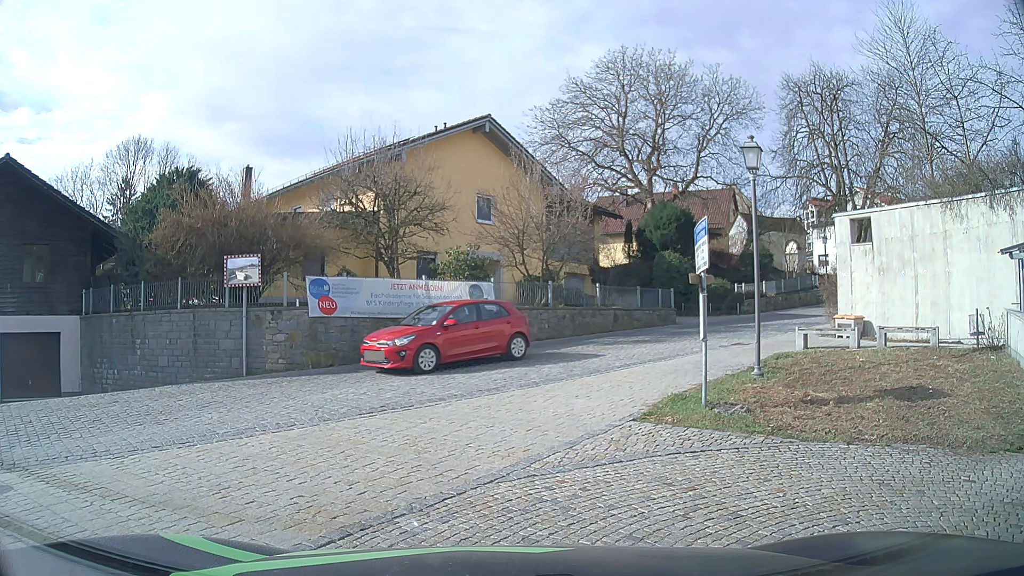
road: tertiary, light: Day
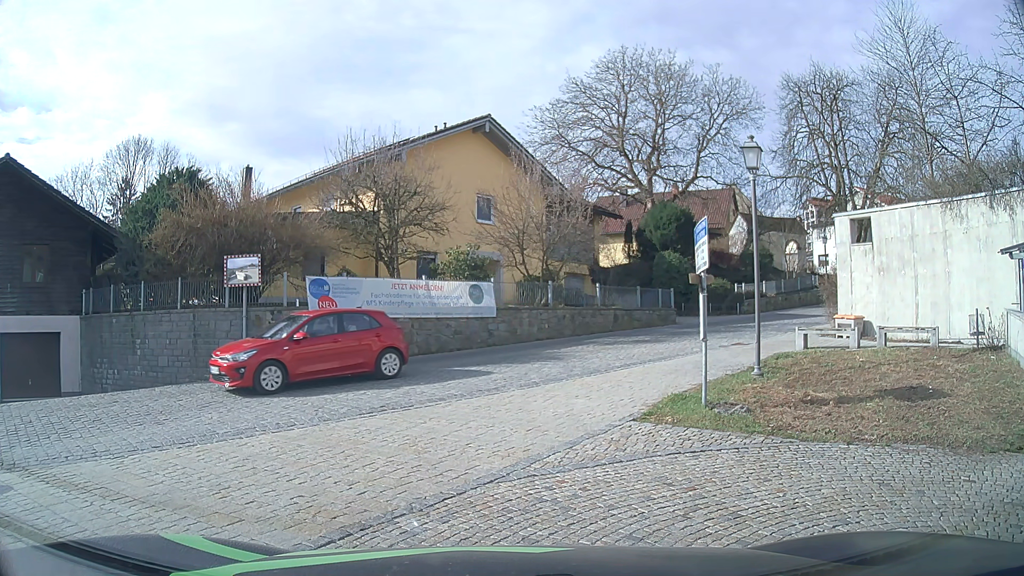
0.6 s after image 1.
(0.0, 0.0) m; 0°
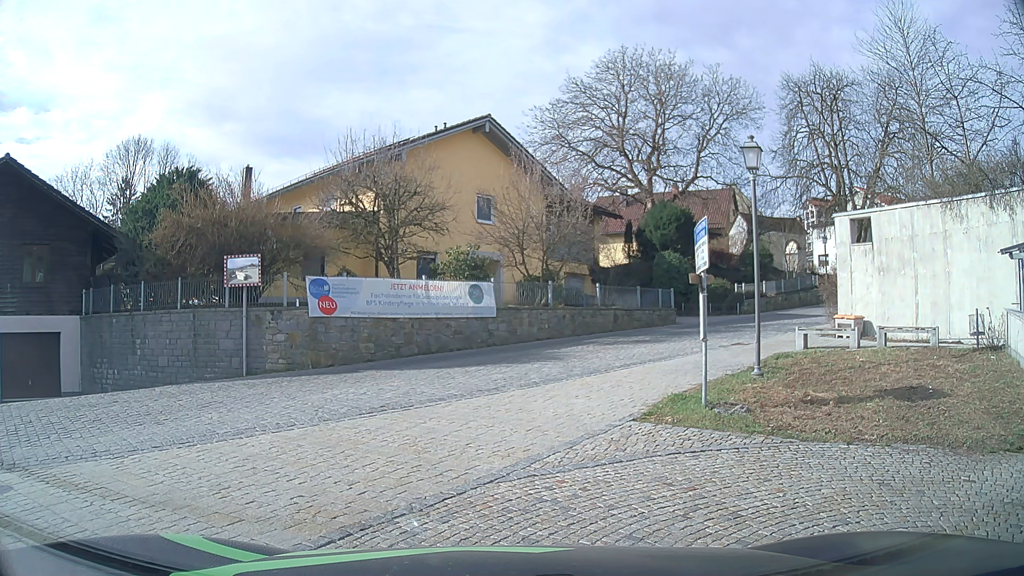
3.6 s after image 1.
(0.0, 0.0) m; 0°
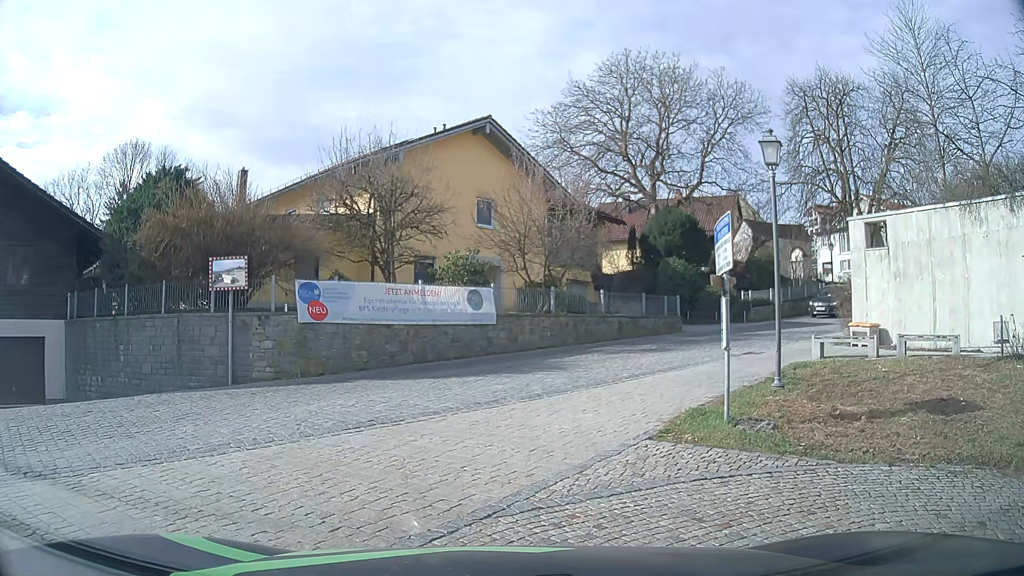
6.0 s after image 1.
(0.0, +0.9) m; 0°
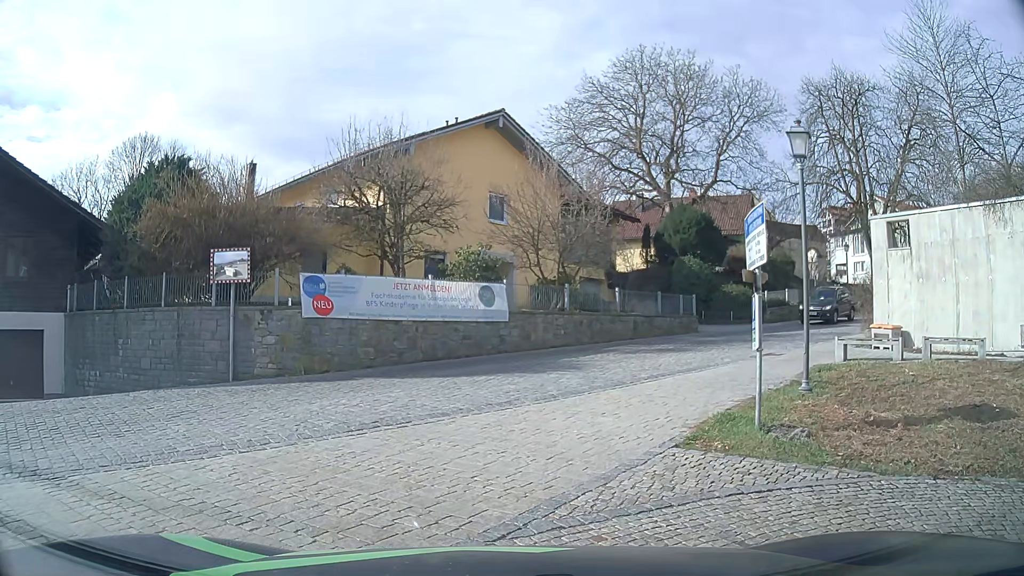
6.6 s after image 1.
(0.0, +0.6) m; 0°
